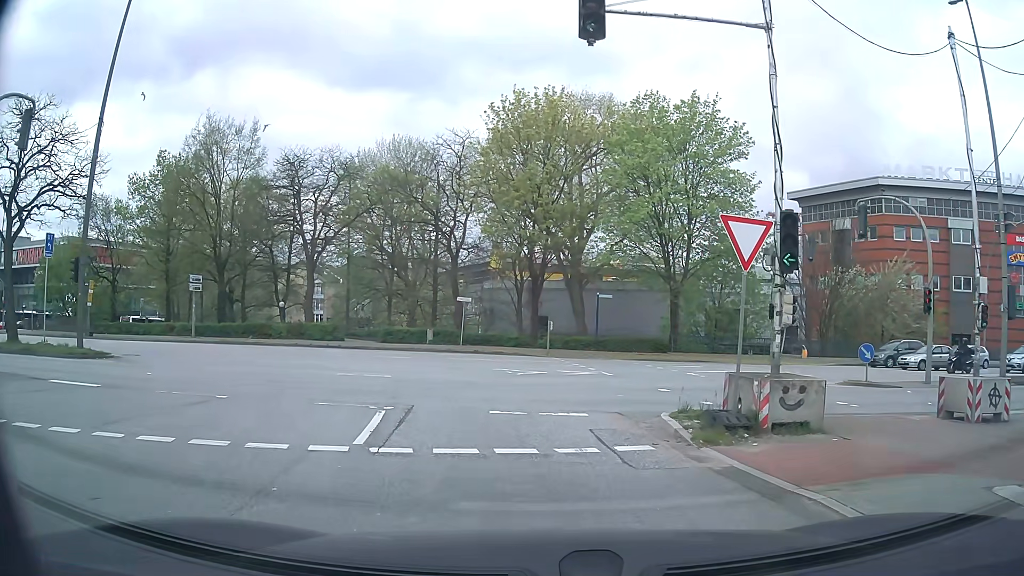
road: secondary_link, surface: asphalt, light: Day
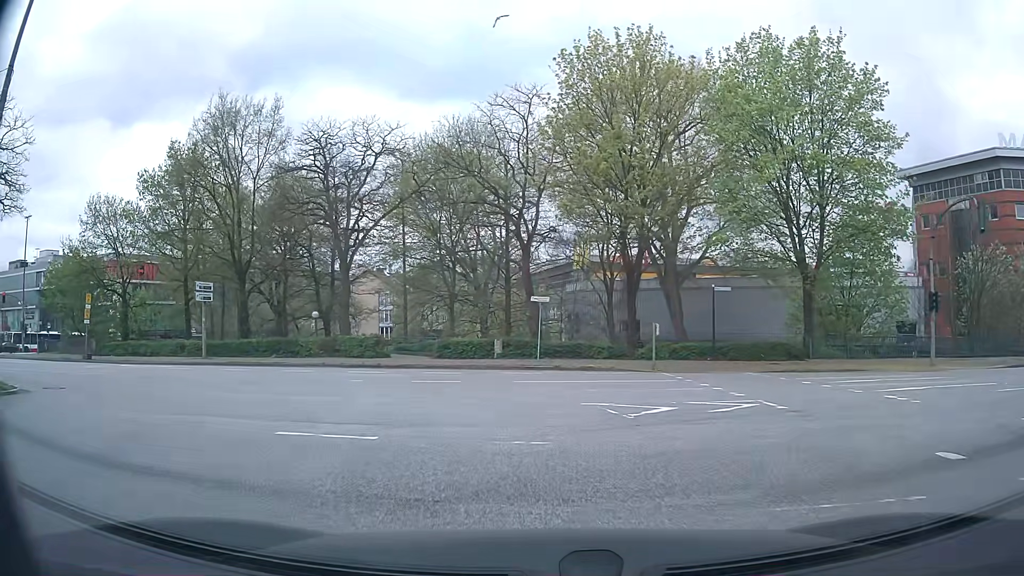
(-0.5, +9.5) m; -8°
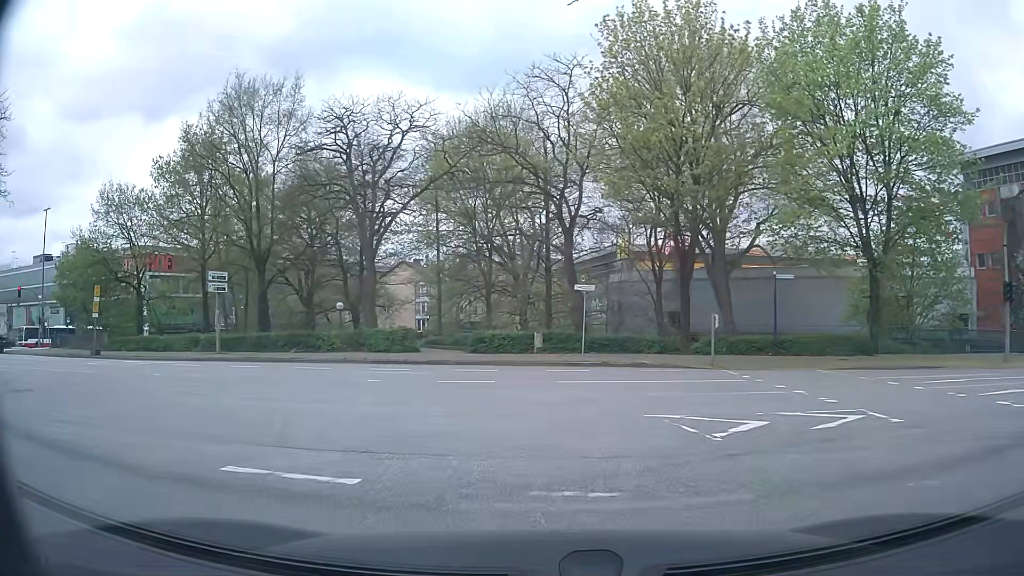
(-0.1, +3.0) m; -3°
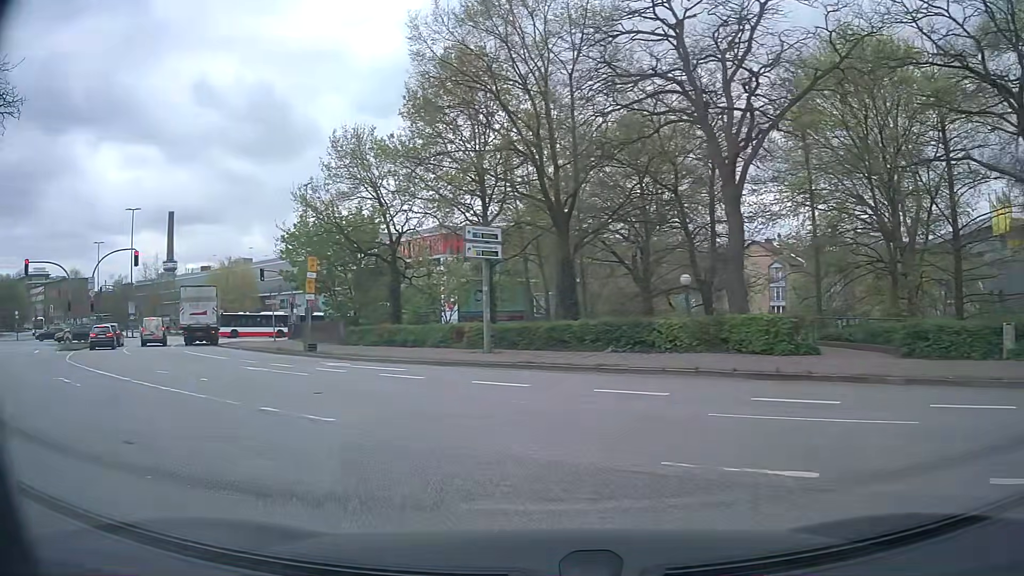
(-2.9, +12.4) m; -29°
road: primary
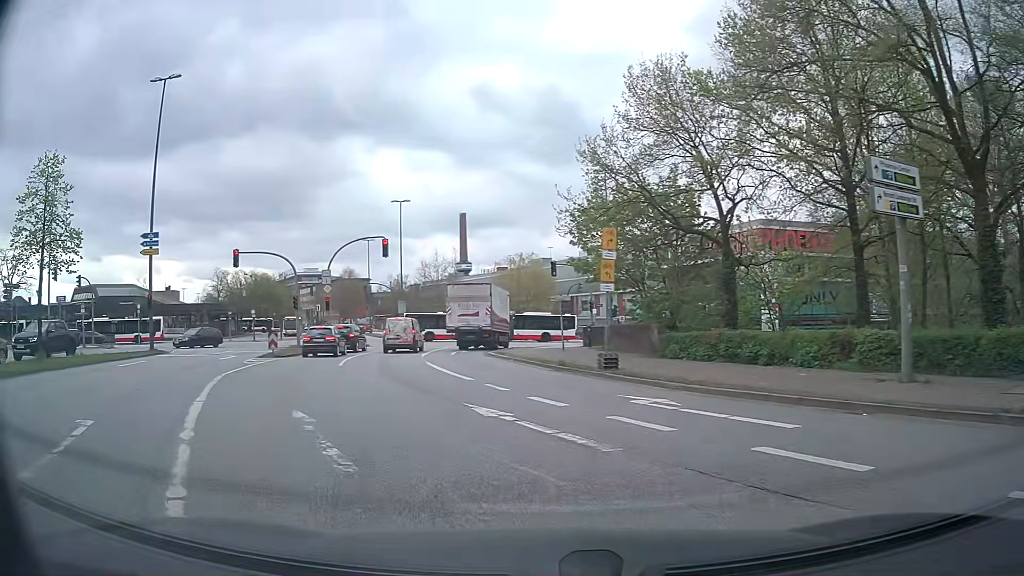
(-2.2, +9.3) m; -28°
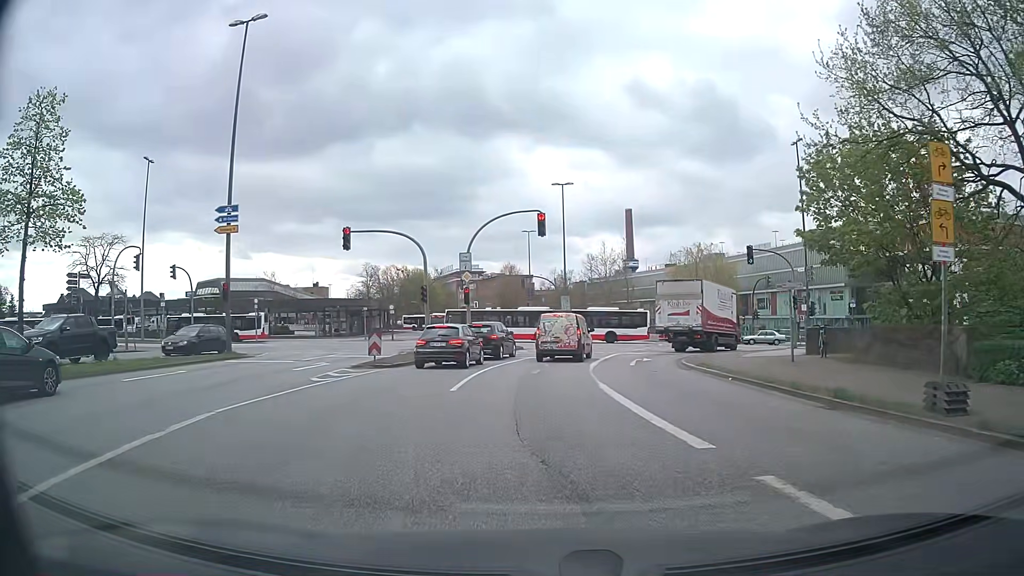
(-1.1, +9.4) m; -12°
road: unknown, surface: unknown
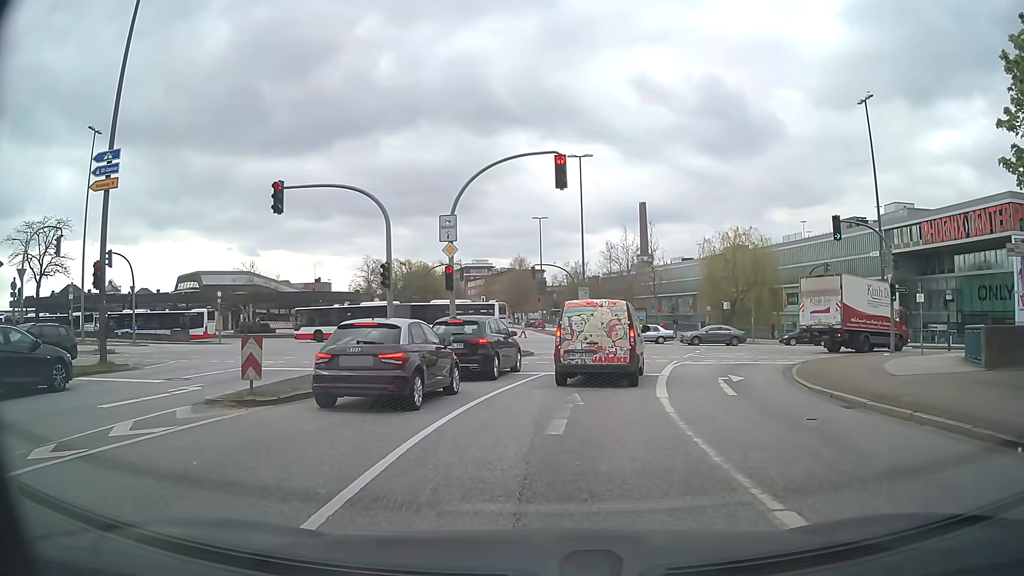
(-0.3, +10.8) m; -1°
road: secondary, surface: asphalt
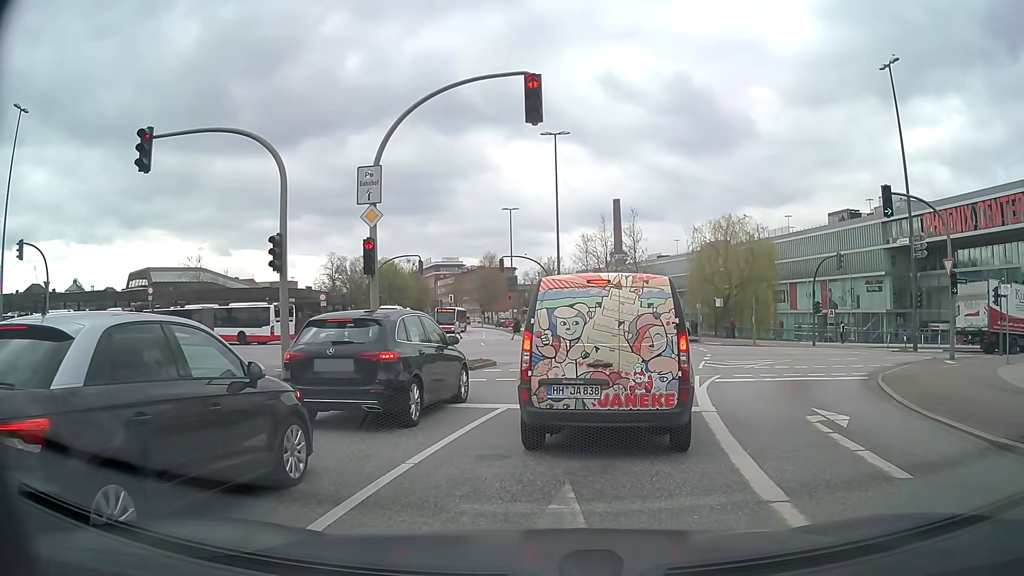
(+0.1, +7.1) m; +2°
(+1, +10) (+3, +20) (+5, +29) (+7, +39) (+8, +49) (+6, +59) (+5, +69) (+3, +79) (+1, +89) (-1, +98) m
